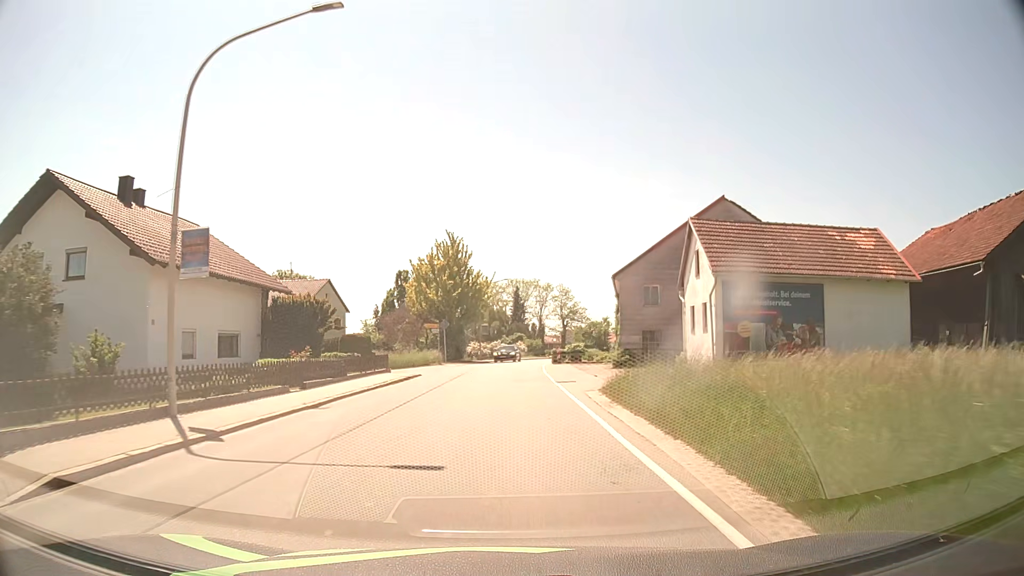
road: secondary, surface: asphalt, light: Day
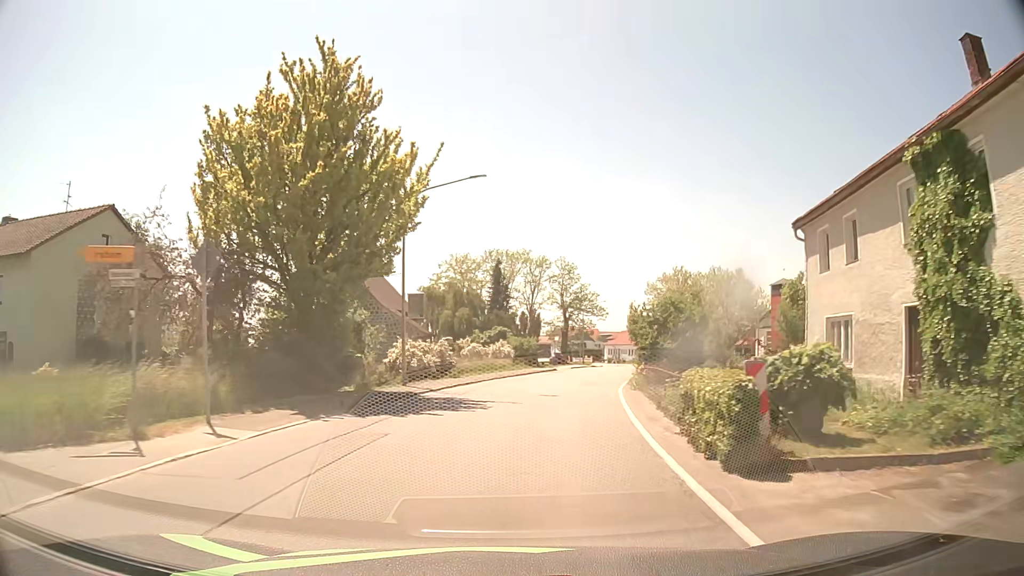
(+0.4, +38.1) m; +1°
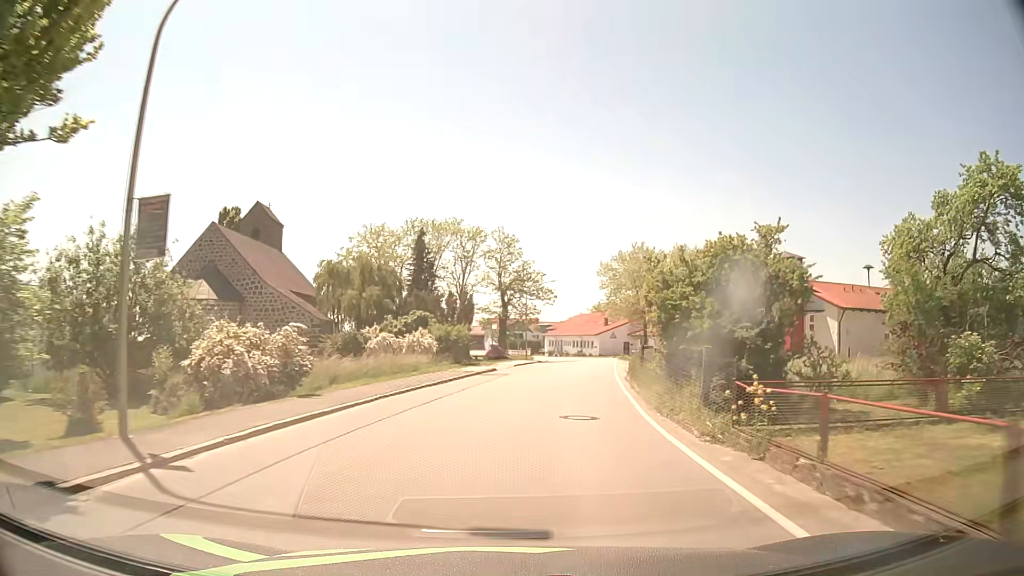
(+0.8, +15.2) m; +7°
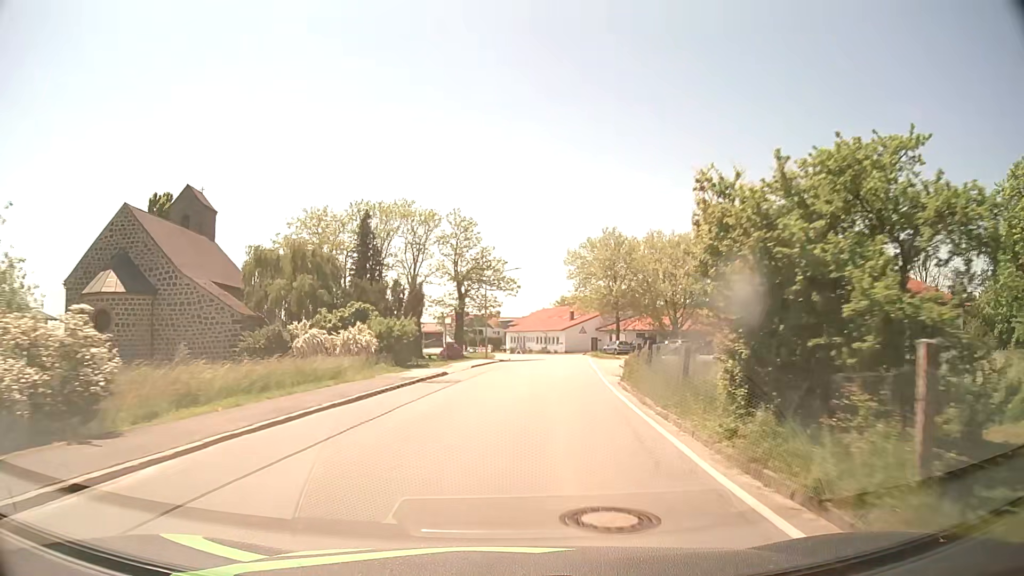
(+0.2, +7.6) m; +3°
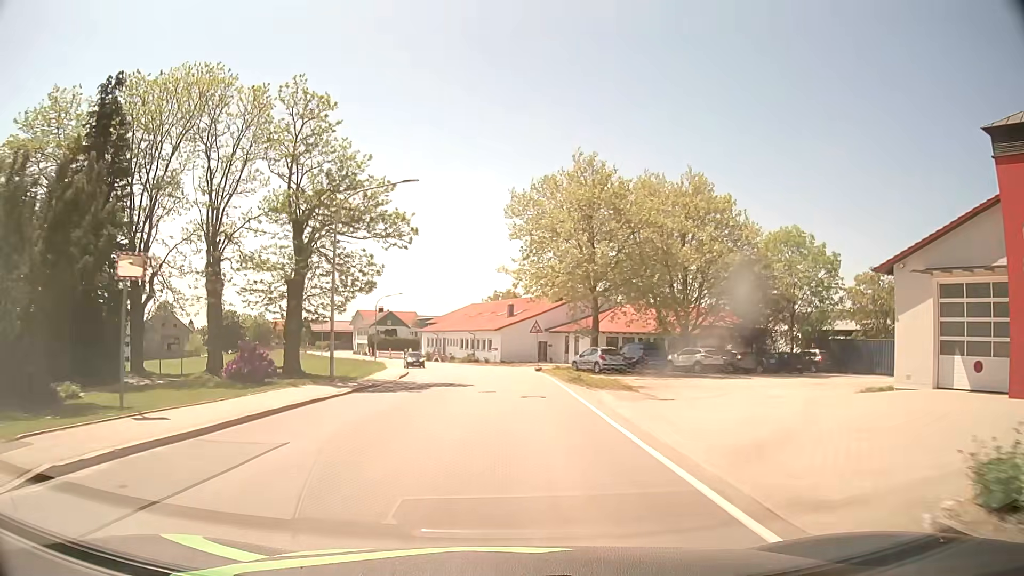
(+2.0, +30.7) m; +6°
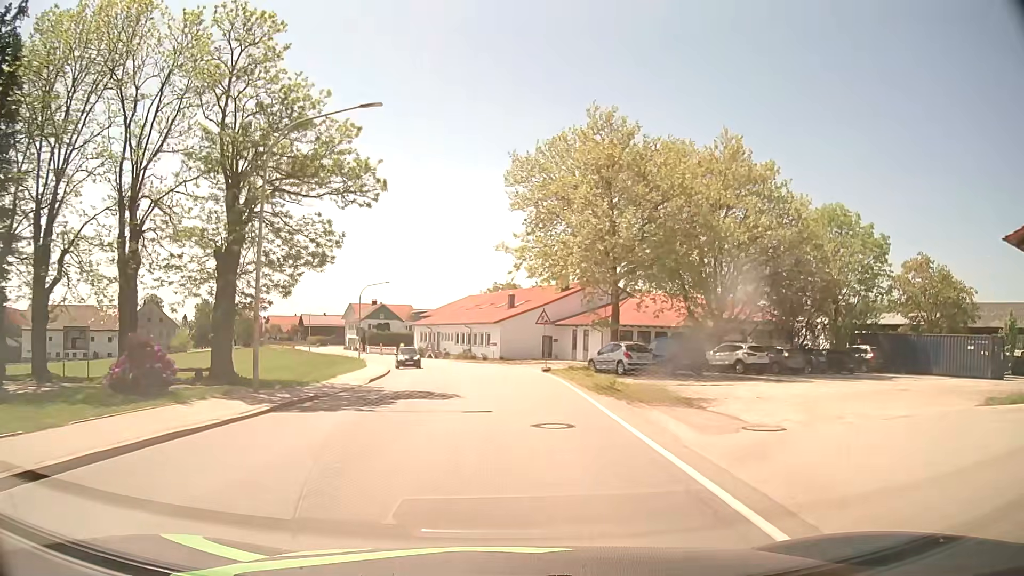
(0.0, +7.7) m; 0°
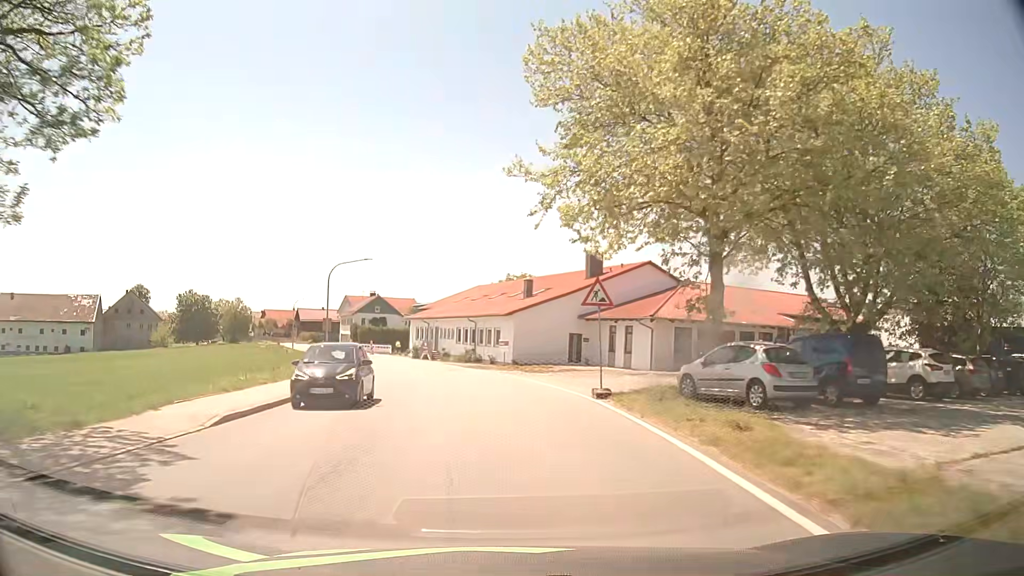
(-0.1, +15.4) m; -1°
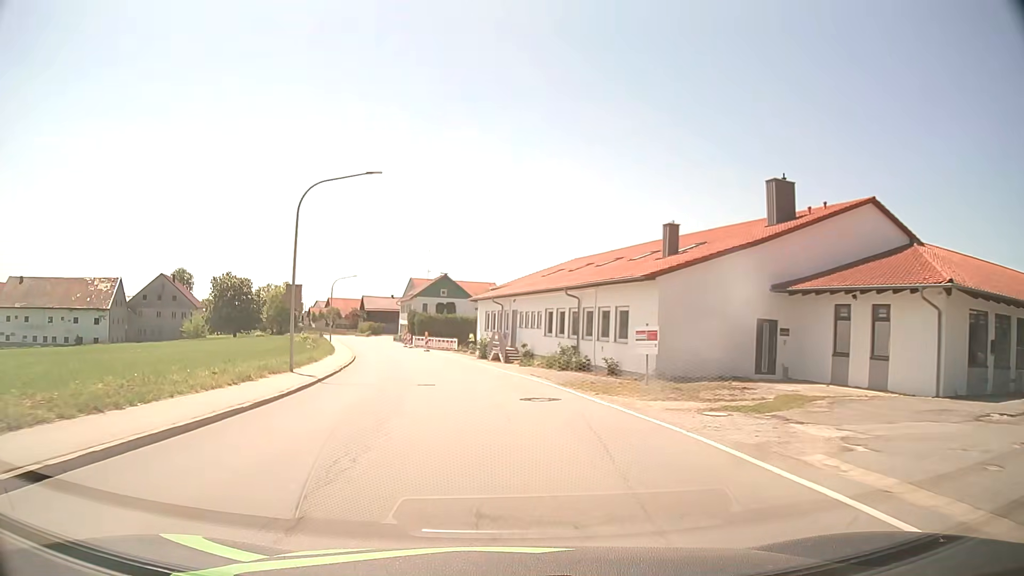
(-1.5, +23.1) m; -8°
(0, +10) (-1, +20) (-3, +30) (-5, +40) (-7, +49) (-9, +59) (-12, +69) (-15, +78) (-18, +88) (-21, +97) m
